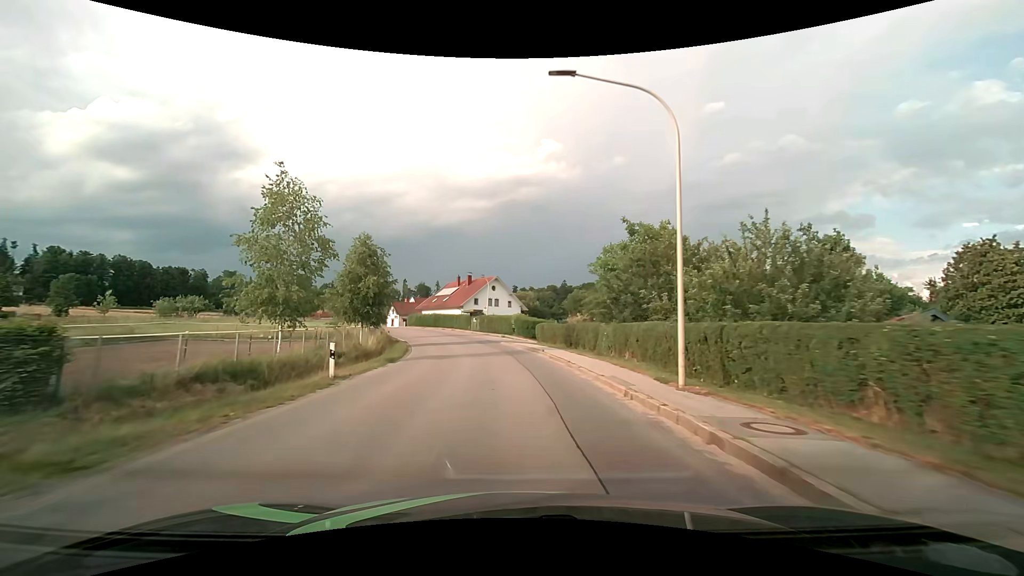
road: tertiary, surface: asphalt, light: Day
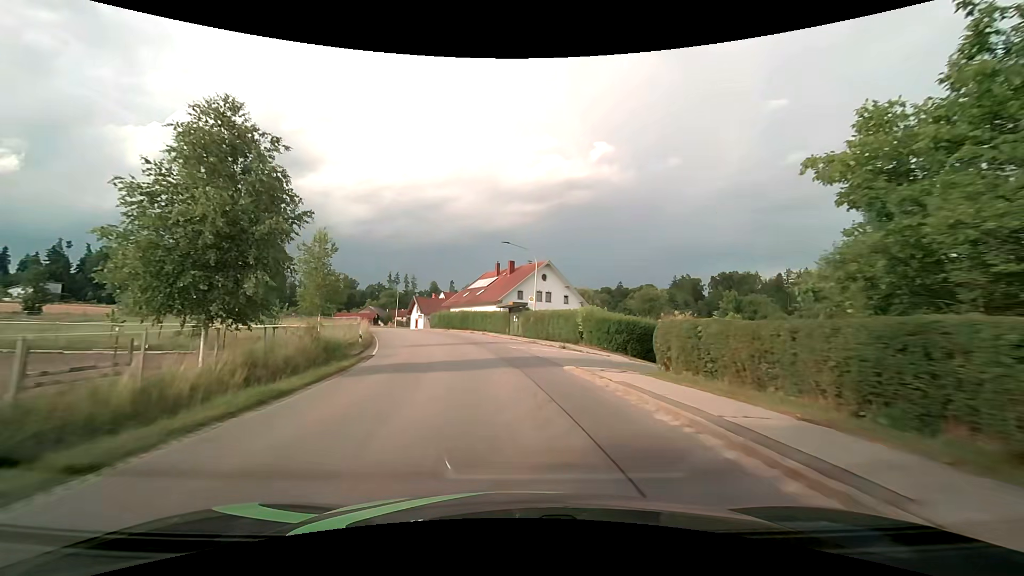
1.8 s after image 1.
(-1.0, +23.2) m; -6°
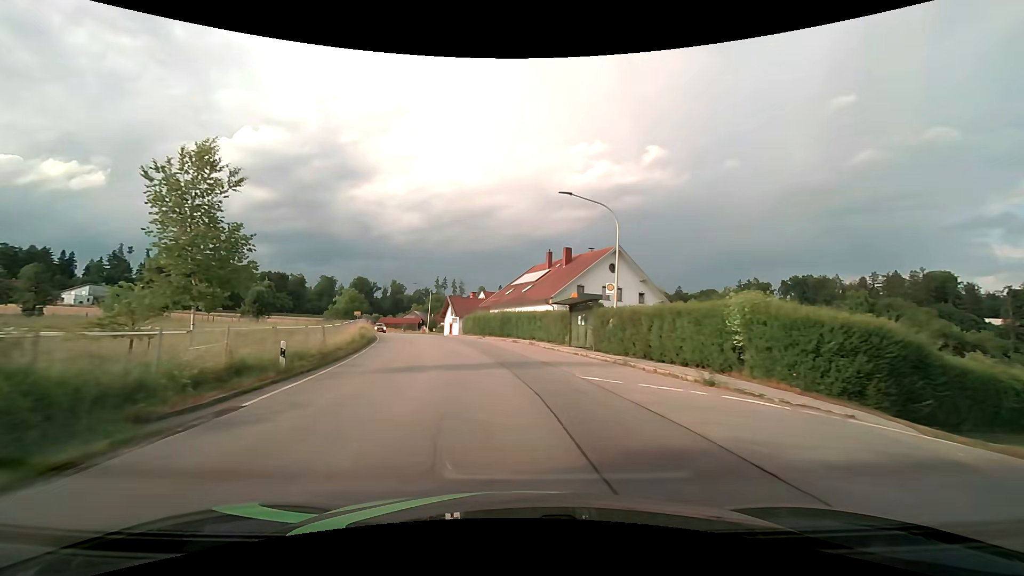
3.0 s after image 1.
(-0.7, +15.4) m; -5°
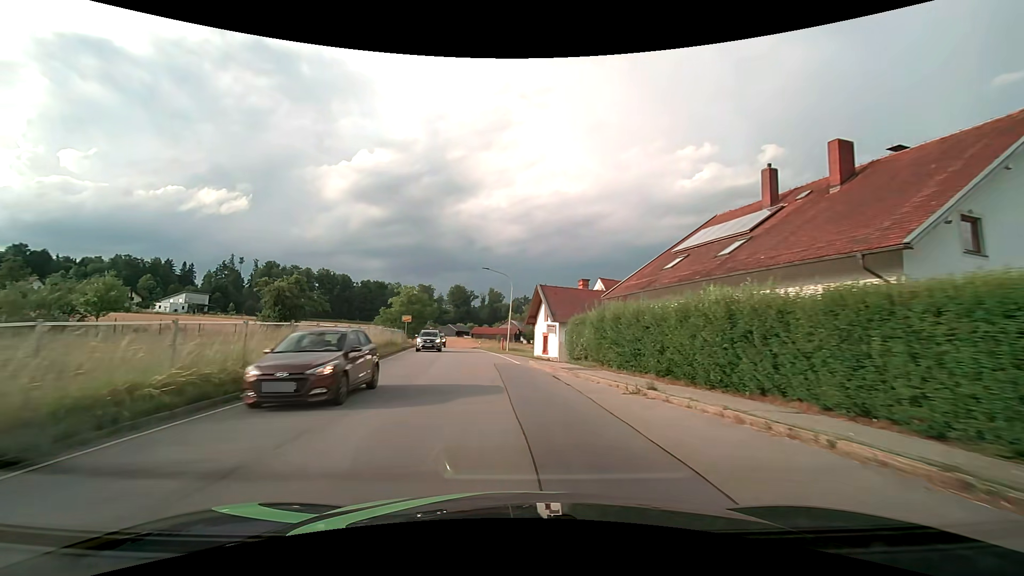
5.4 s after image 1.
(-3.2, +30.1) m; -12°
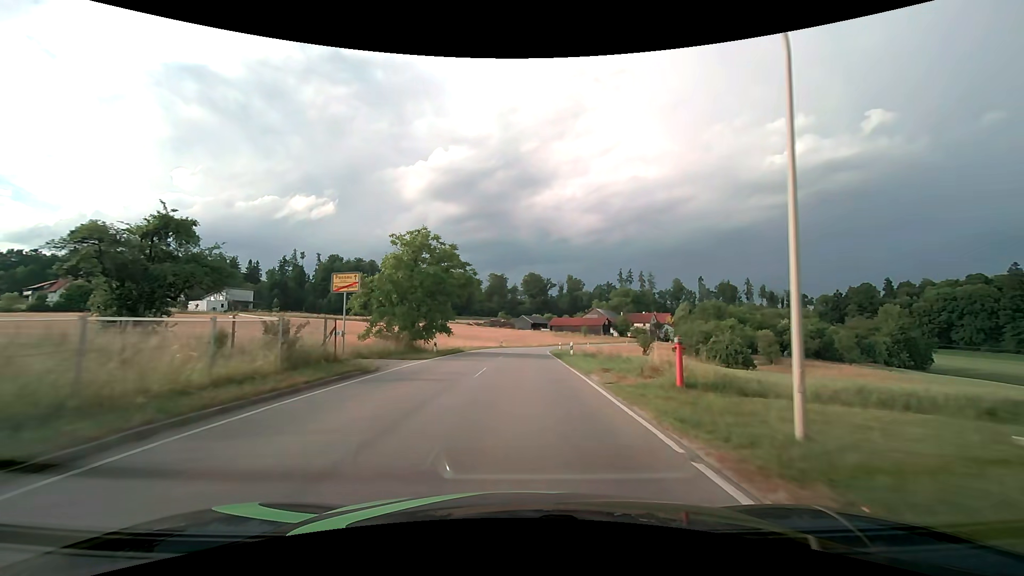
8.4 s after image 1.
(-3.3, +37.5) m; -9°
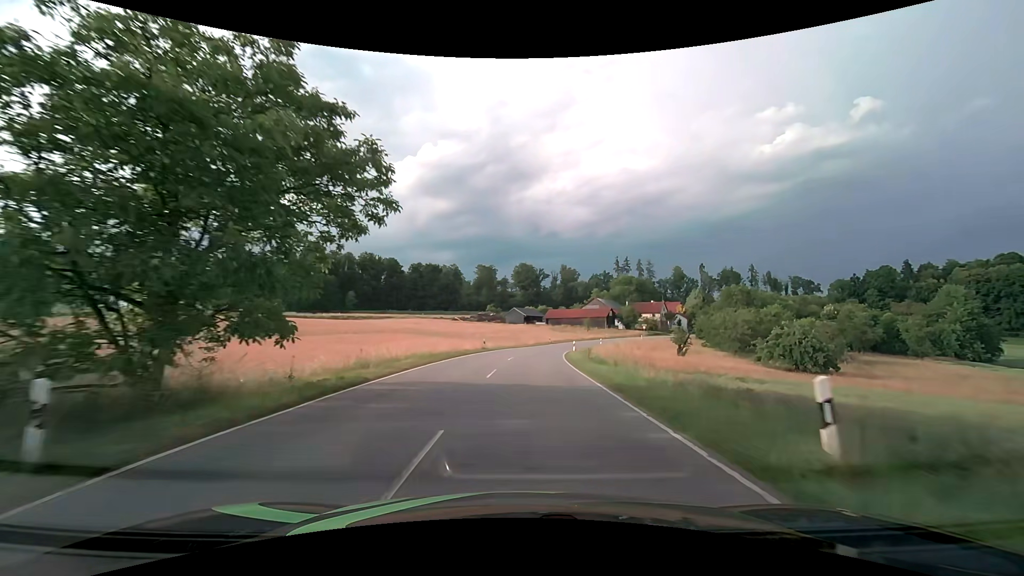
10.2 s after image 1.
(-0.1, +23.8) m; +1°
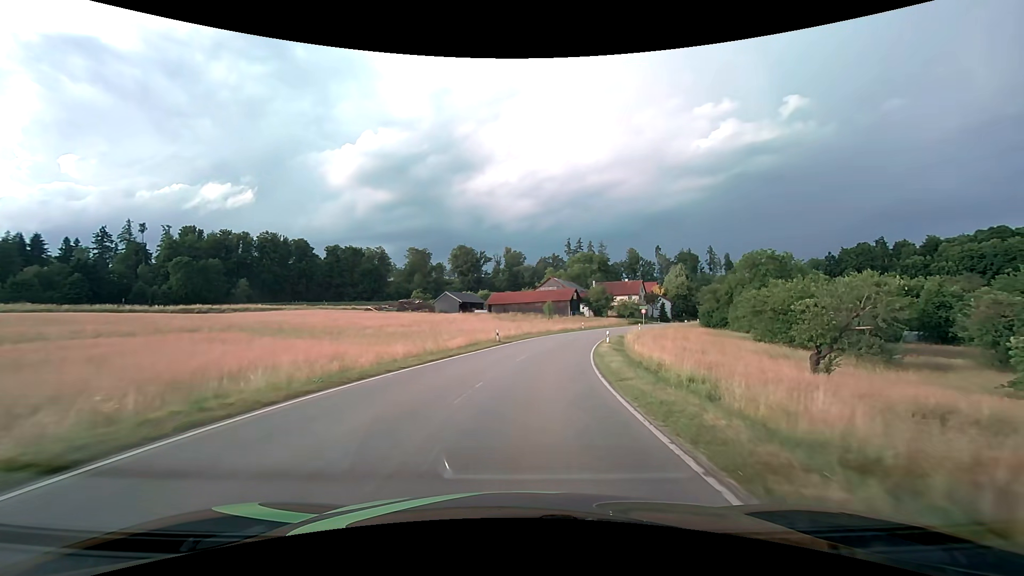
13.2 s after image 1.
(+2.0, +42.0) m; +6°
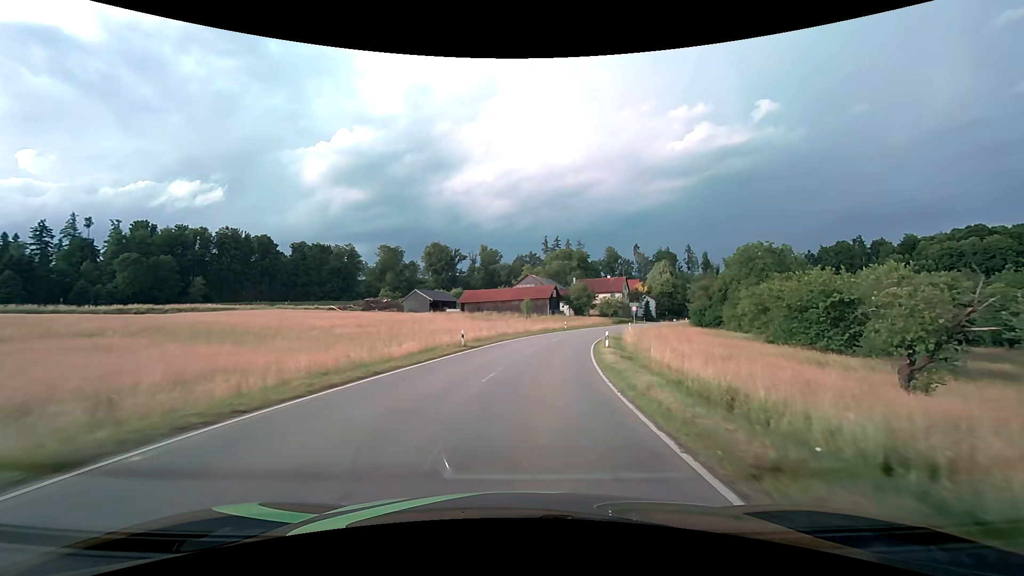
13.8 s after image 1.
(+0.2, +8.7) m; +3°
(0, +10) (+1, +20) (+2, +30) (+4, +40) (+6, +49) (+9, +59) (+13, +68) (+17, +77) (+22, +86) (+27, +95) m
